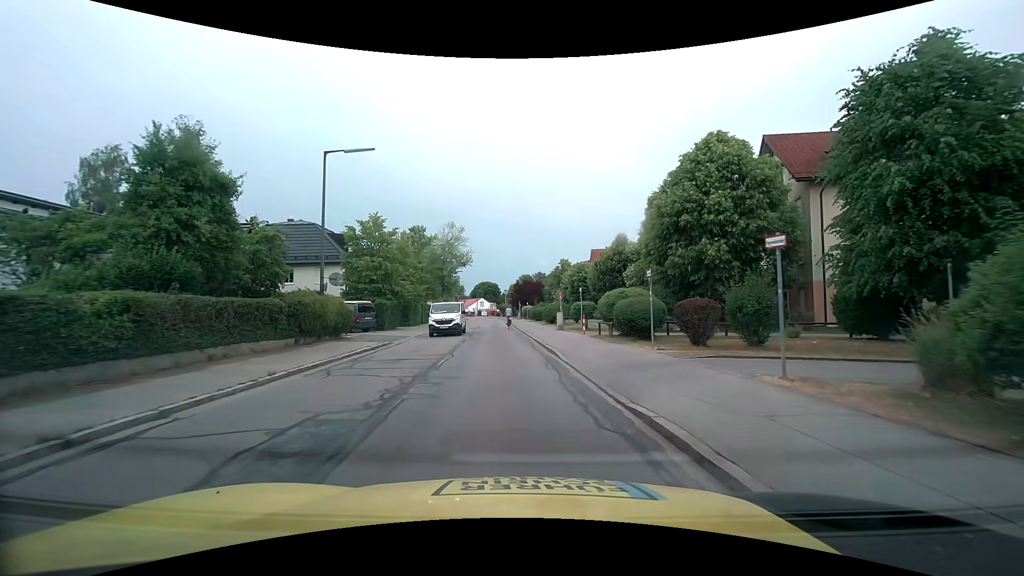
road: tertiary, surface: asphalt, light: Day
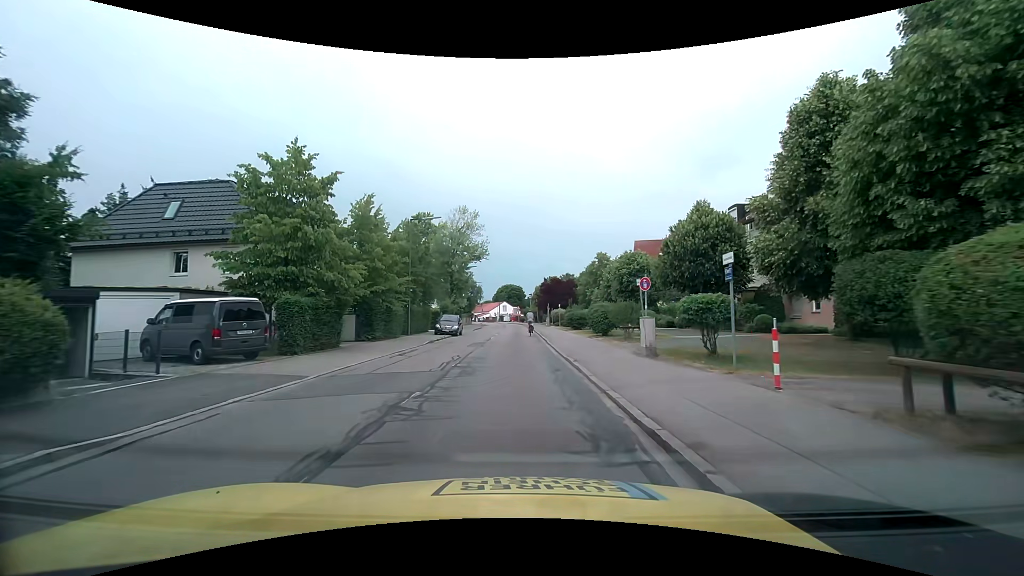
(-0.3, +17.1) m; -3°
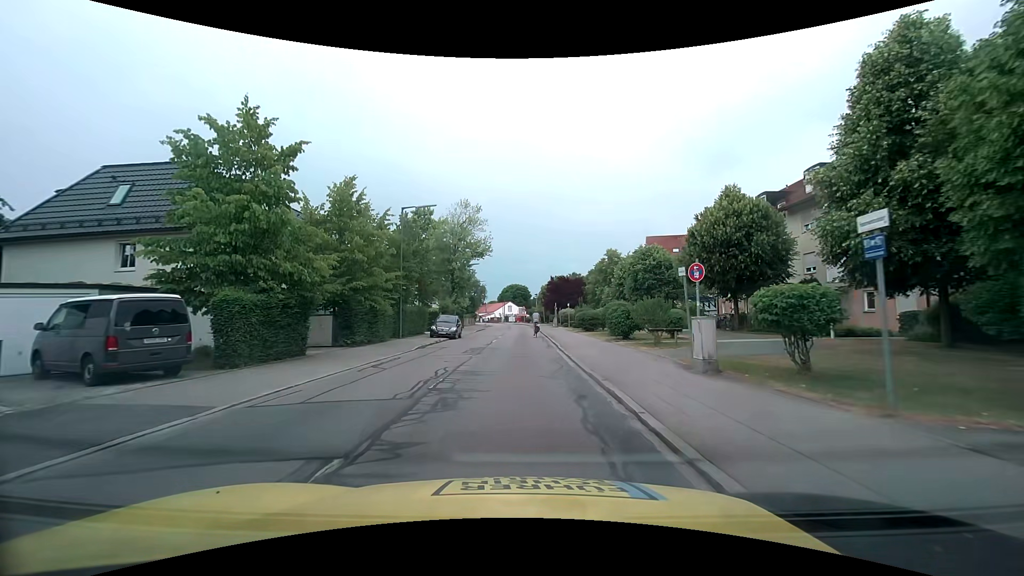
(0.0, +4.1) m; 0°
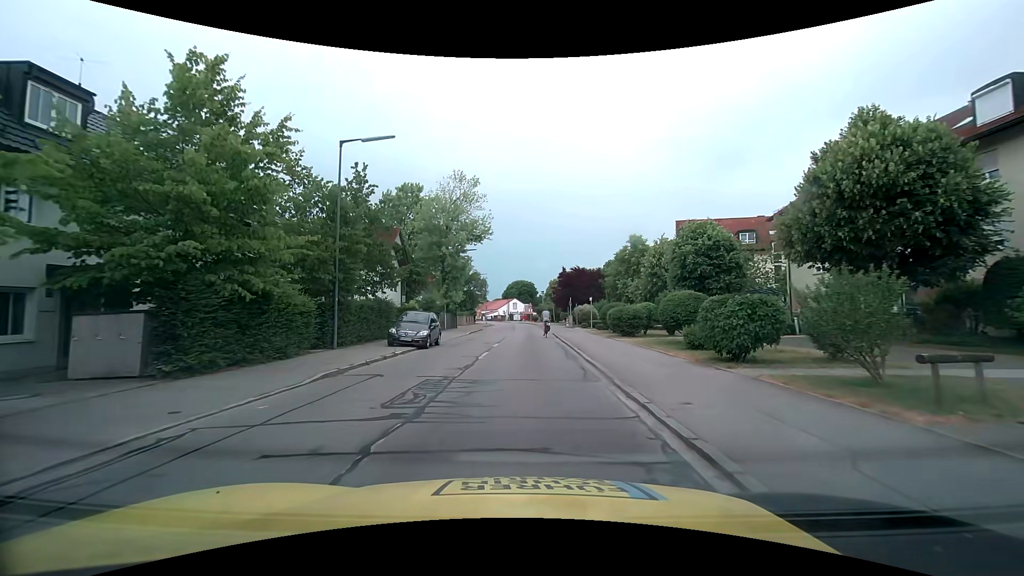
(-0.1, +11.9) m; -1°
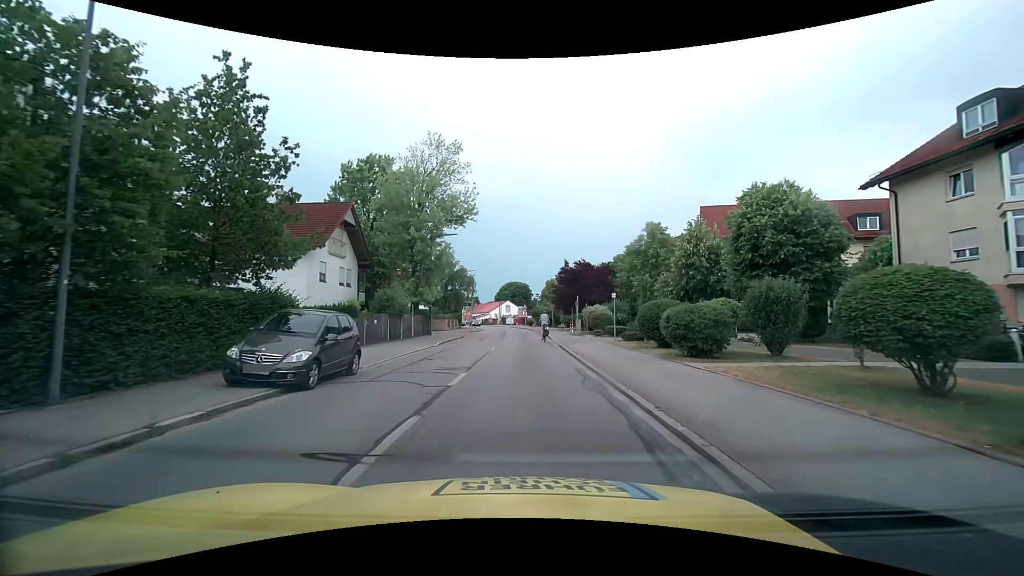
(0.0, +11.5) m; +1°
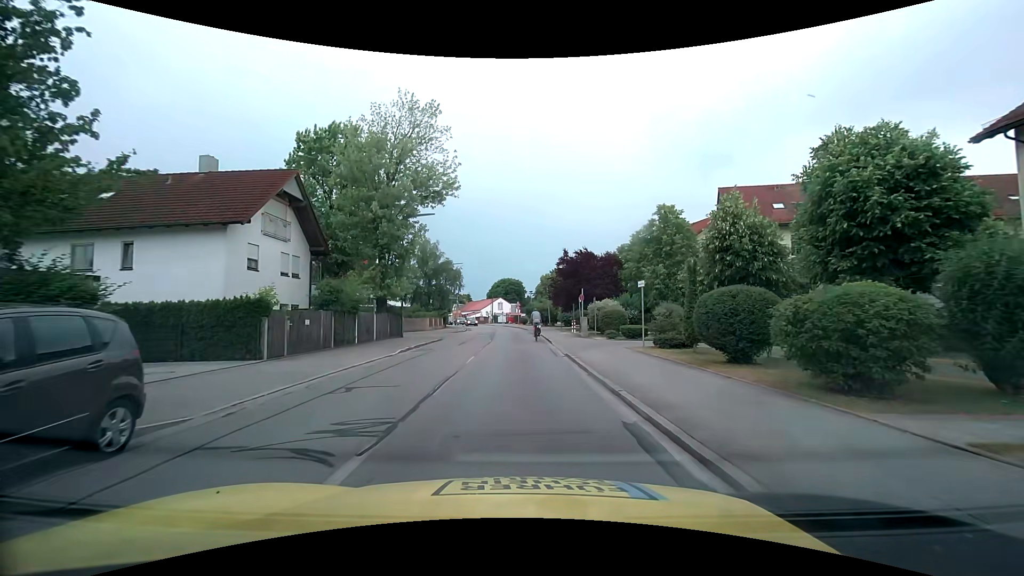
(0.0, +7.4) m; 0°
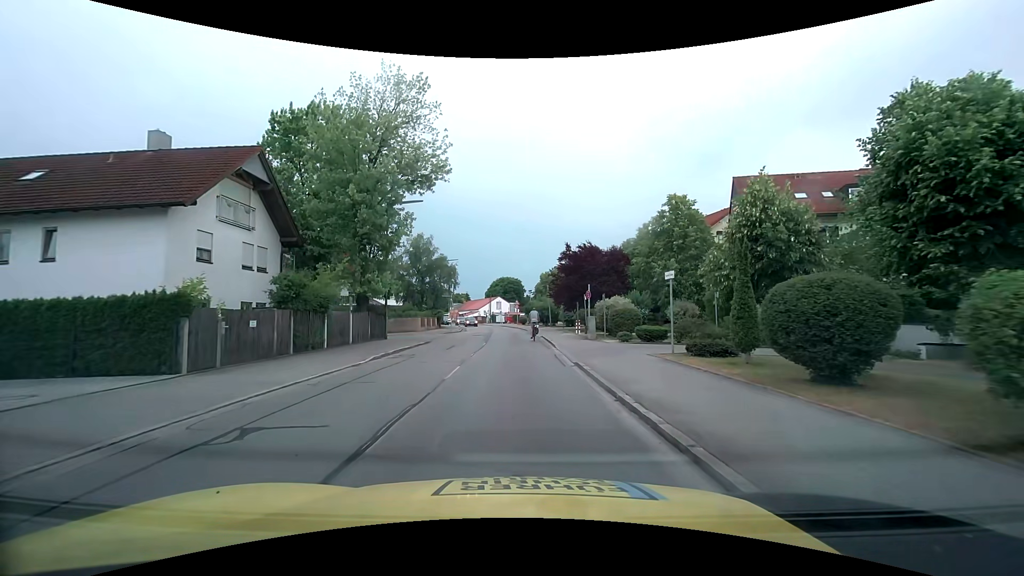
(0.0, +3.7) m; 0°
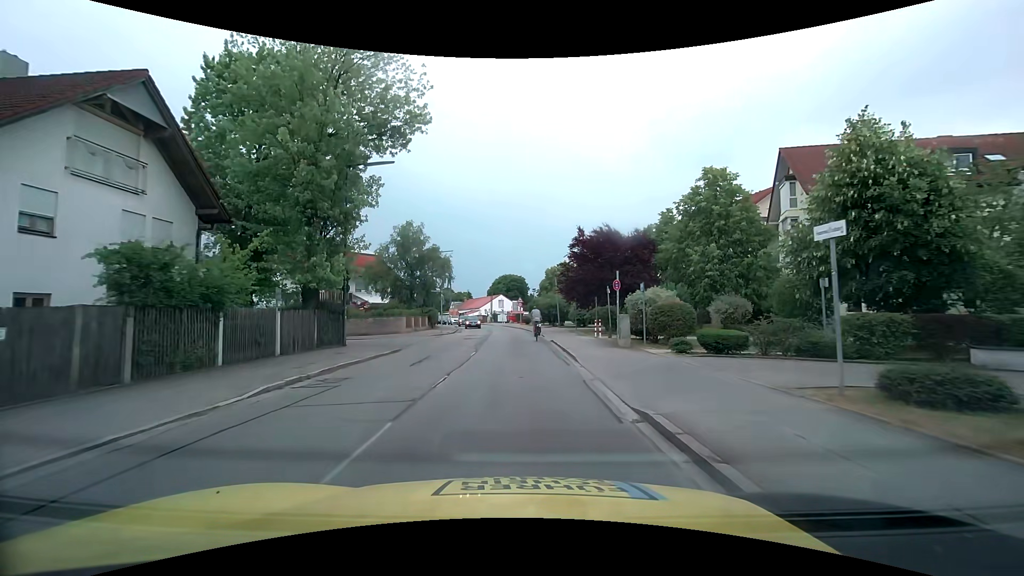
(0.0, +7.5) m; -1°
(0, +10) (0, +20) (0, +30) (0, +40) (-1, +50) (-2, +60) (-4, +70) (-6, +80) (-8, +89) (-11, +99) m
